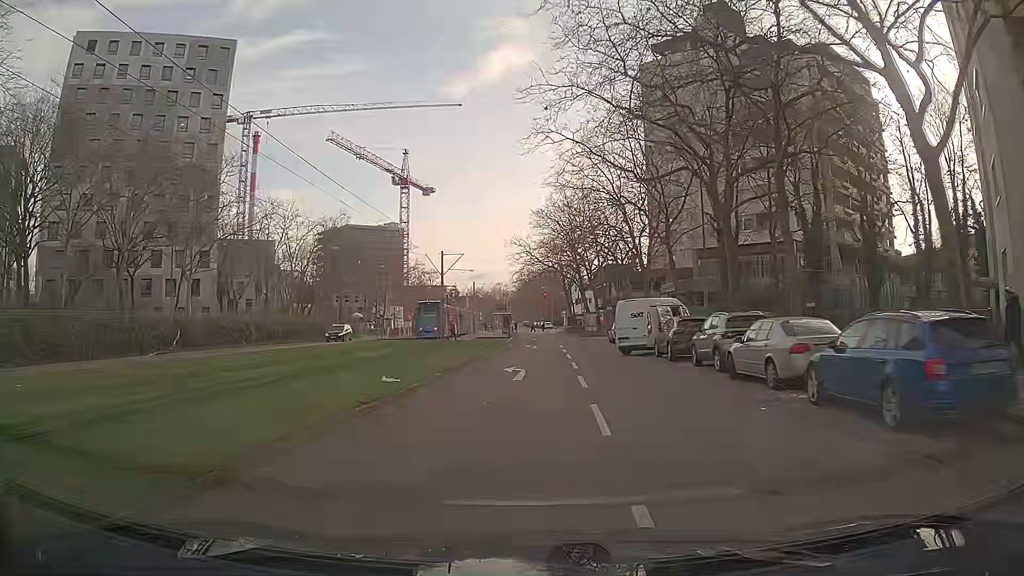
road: tertiary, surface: asphalt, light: Day
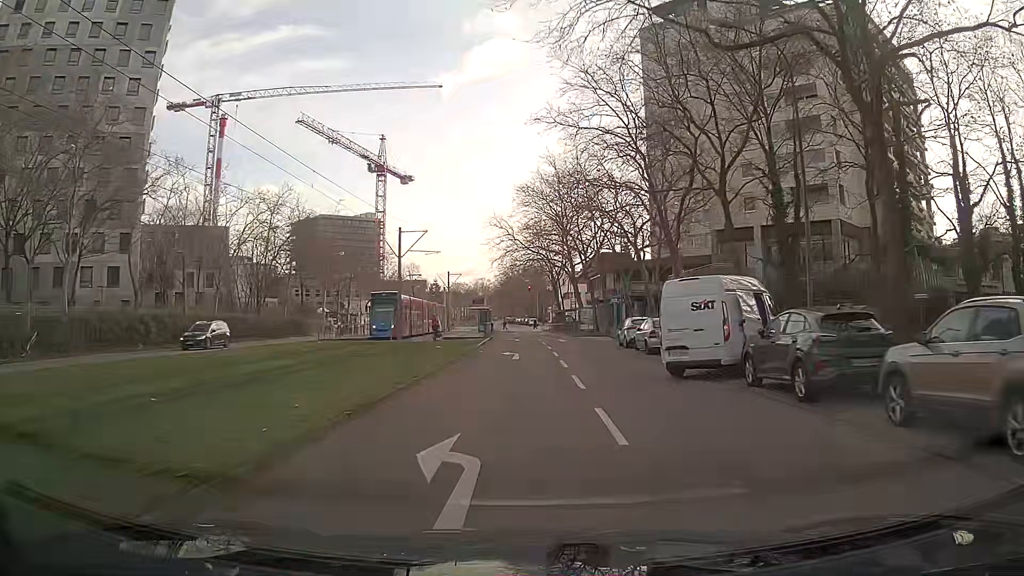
(+0.2, +12.8) m; +2°
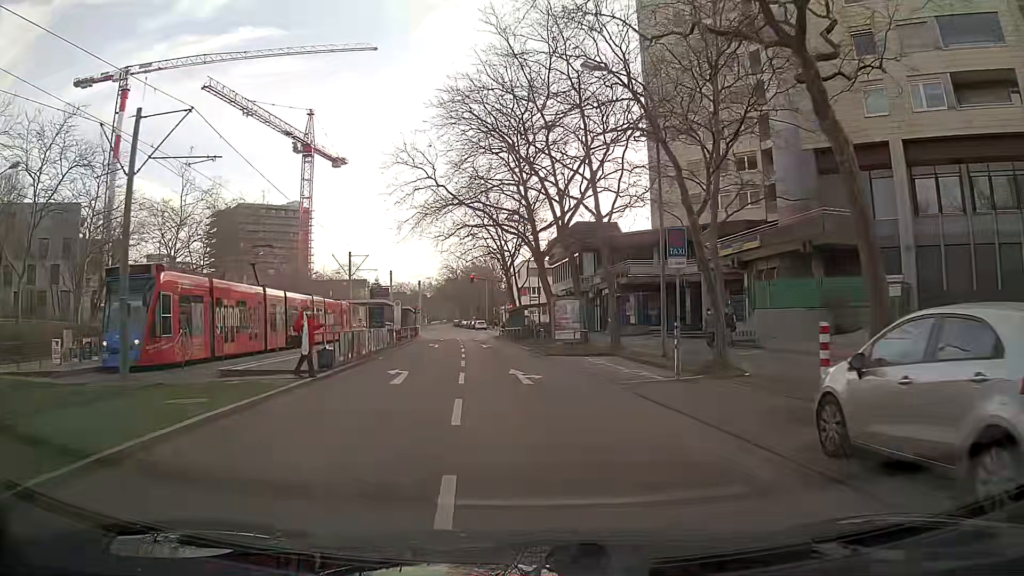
(+0.9, +28.2) m; +3°
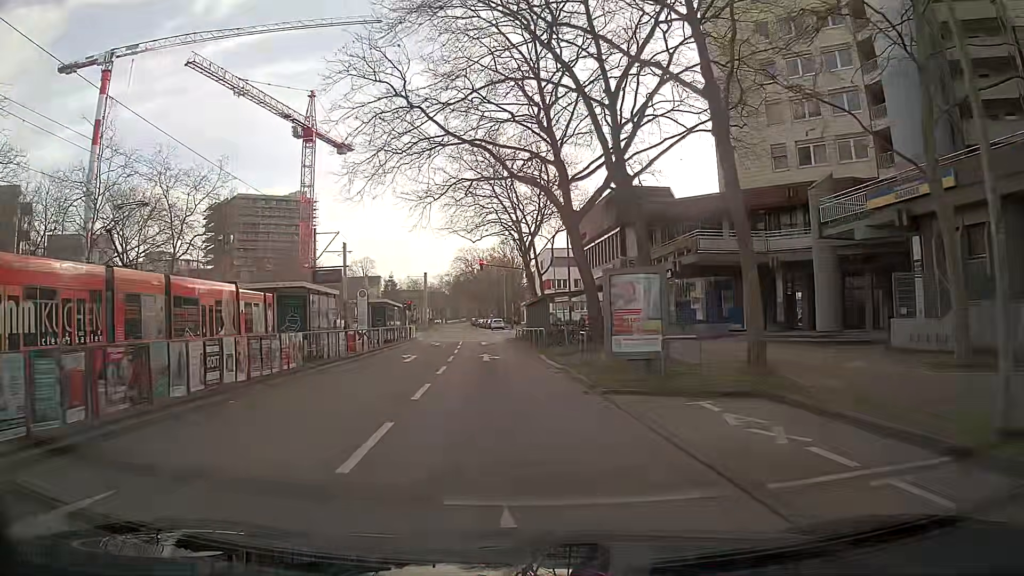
(-0.3, +14.9) m; -2°
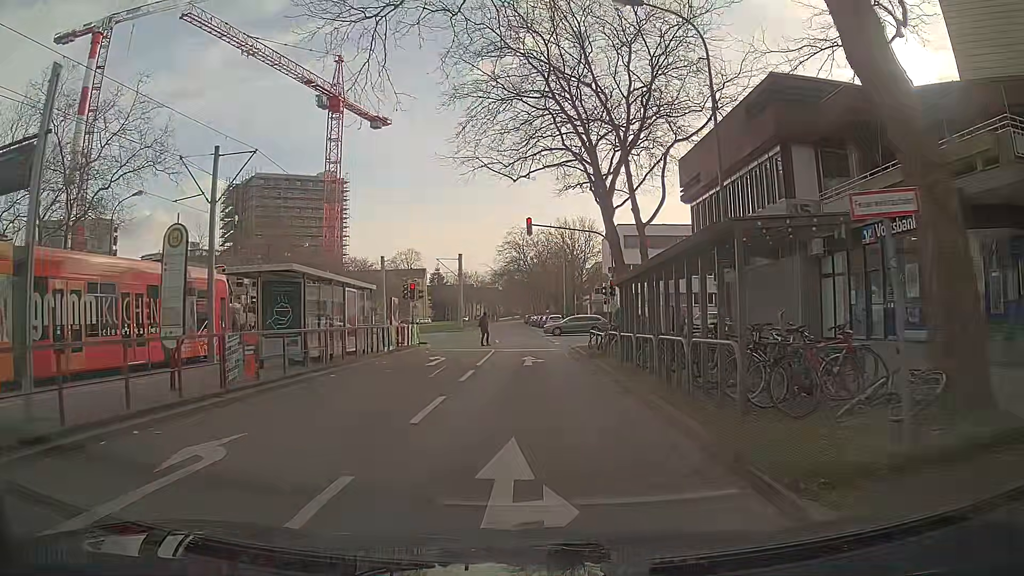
(-0.8, +21.1) m; -4°
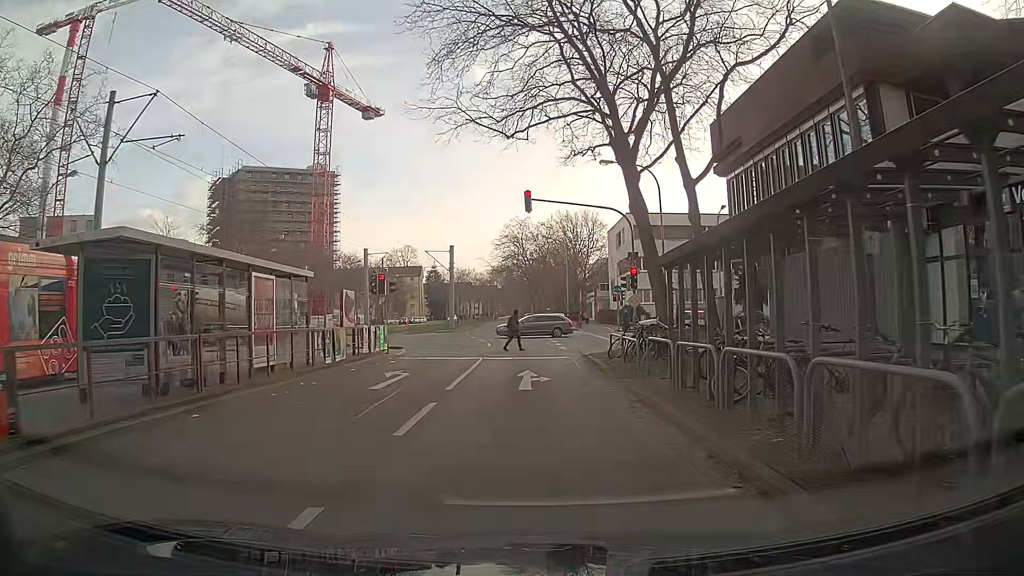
(-0.1, +6.9) m; -1°
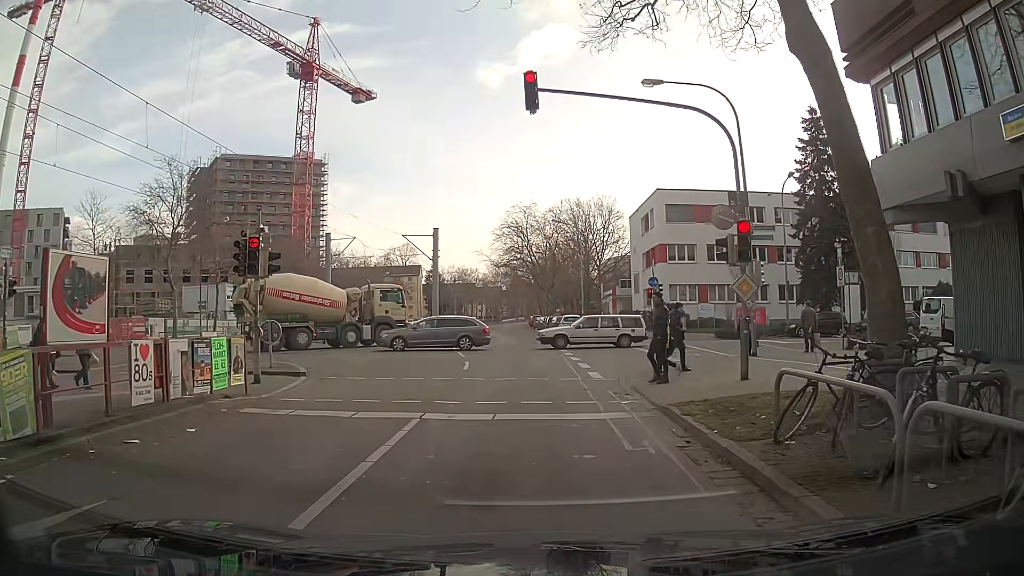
(0.0, +13.1) m; -2°
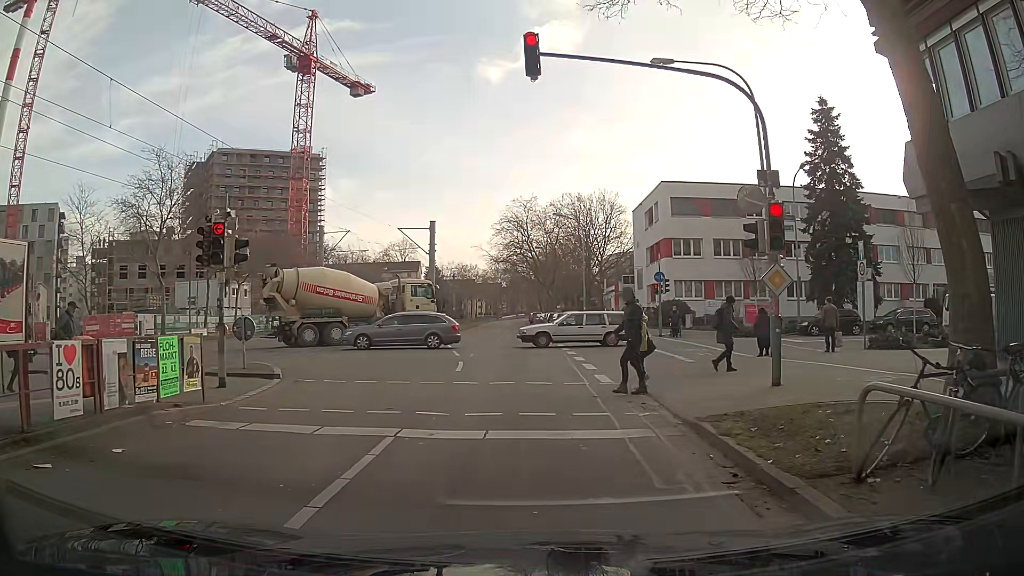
(0.0, +1.7) m; +1°
(0, +10) (0, +20) (0, +30) (0, +40) (0, +50) (-1, +60) (-1, +70) (-1, +80) (-1, +90) (-1, +100) m
